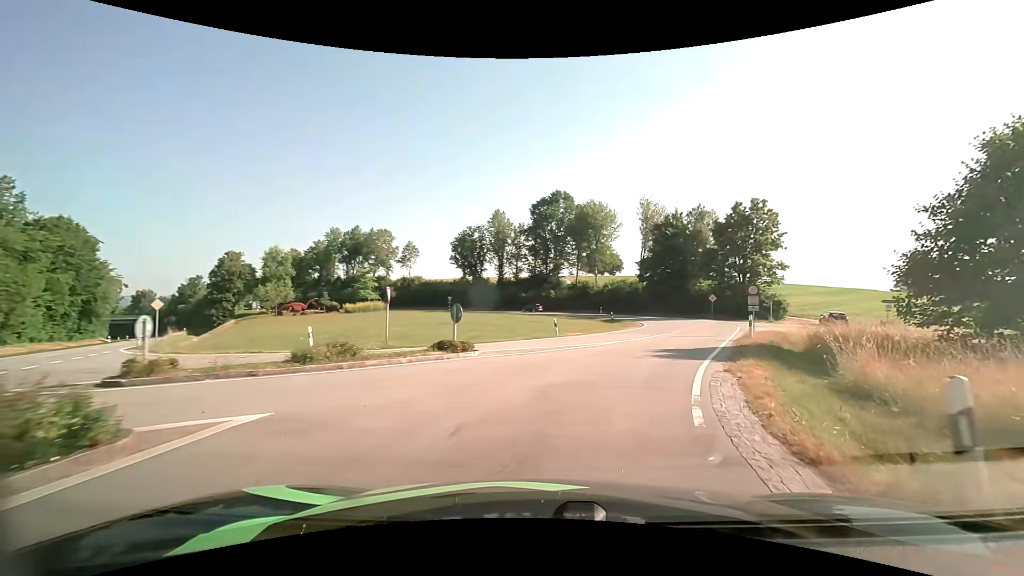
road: tertiary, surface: asphalt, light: Day
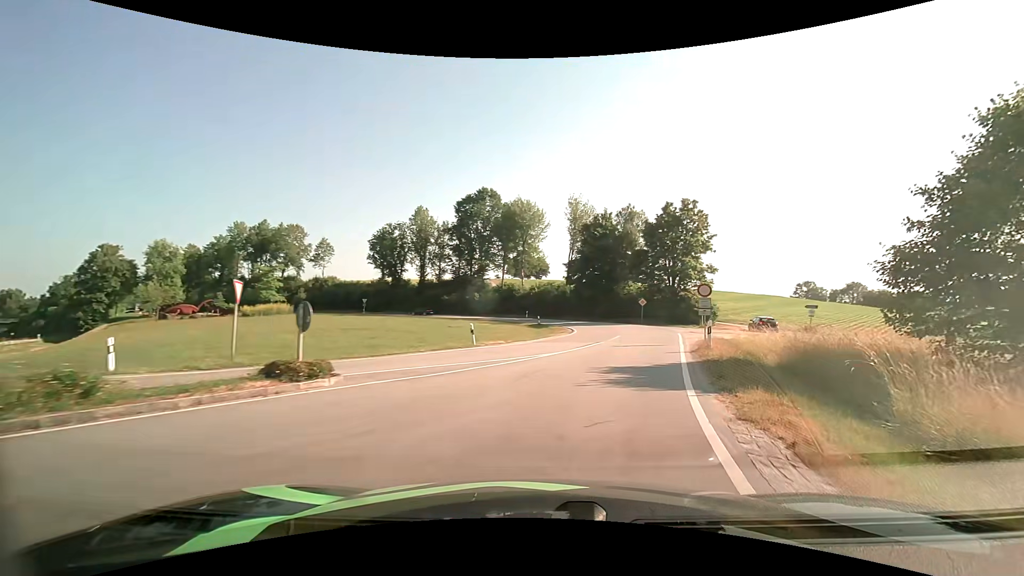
(+0.4, +5.4) m; +8°
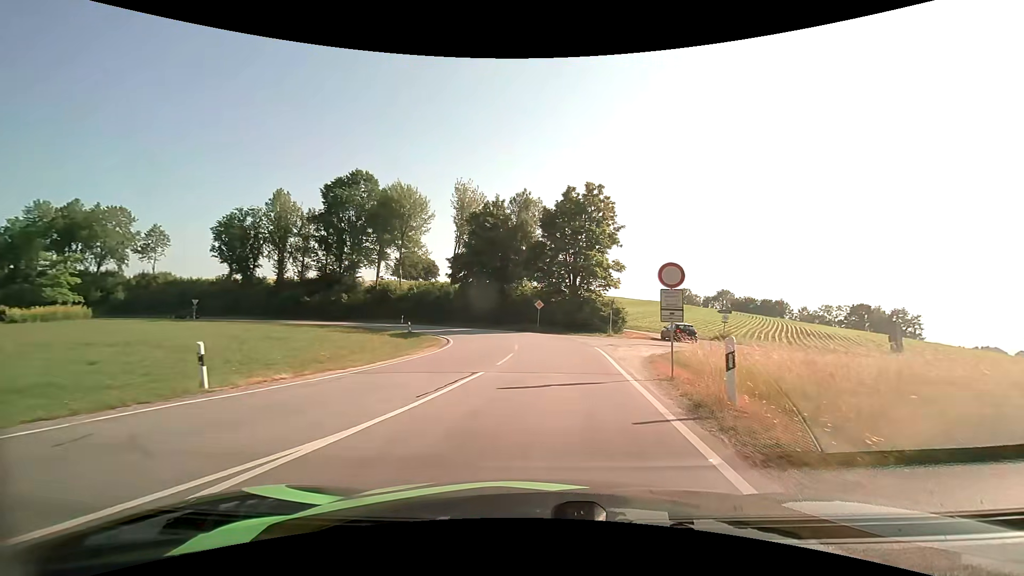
(+1.4, +11.4) m; +13°
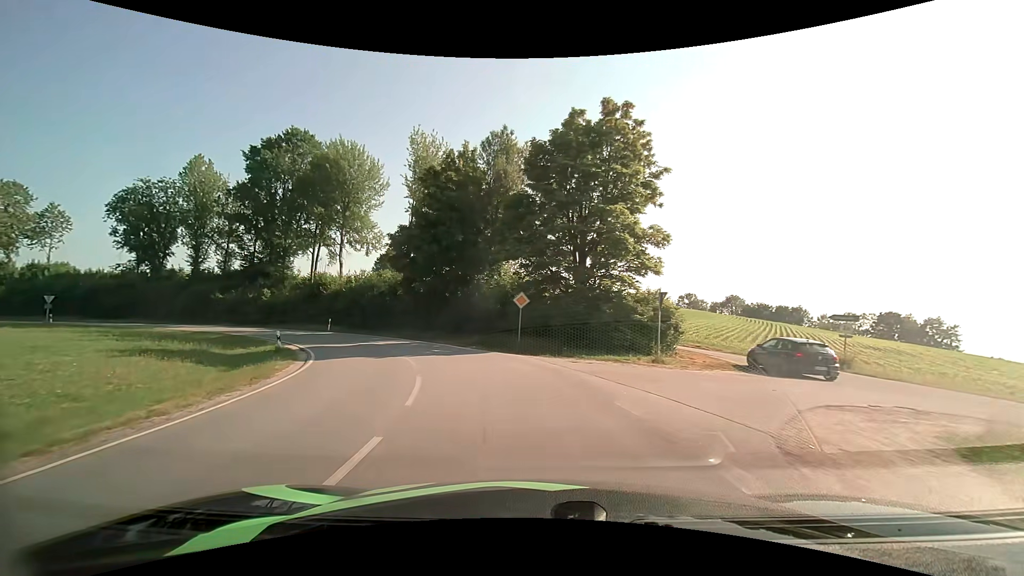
(+0.8, +18.8) m; +1°
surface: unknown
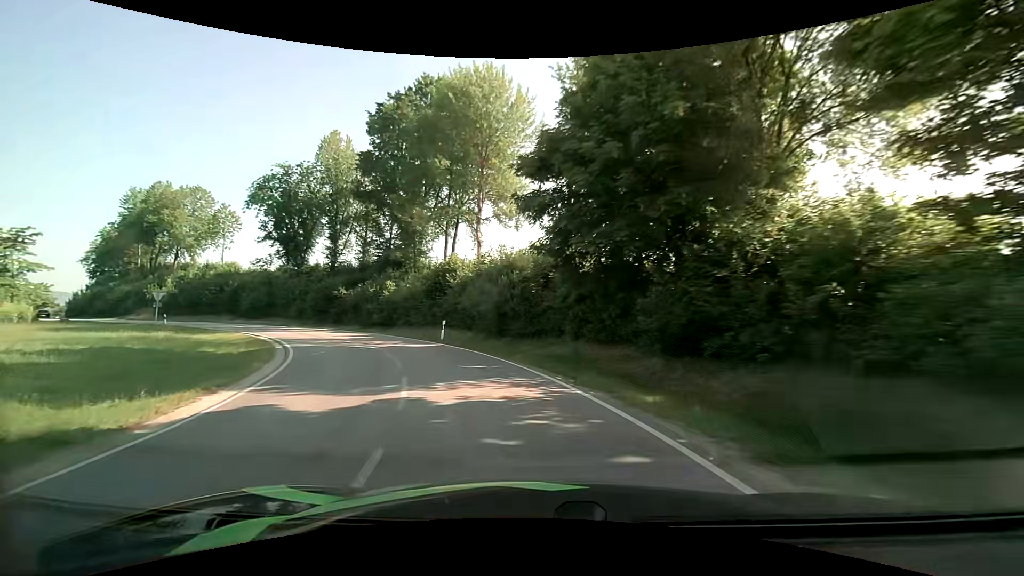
(-3.1, +19.1) m; -20°
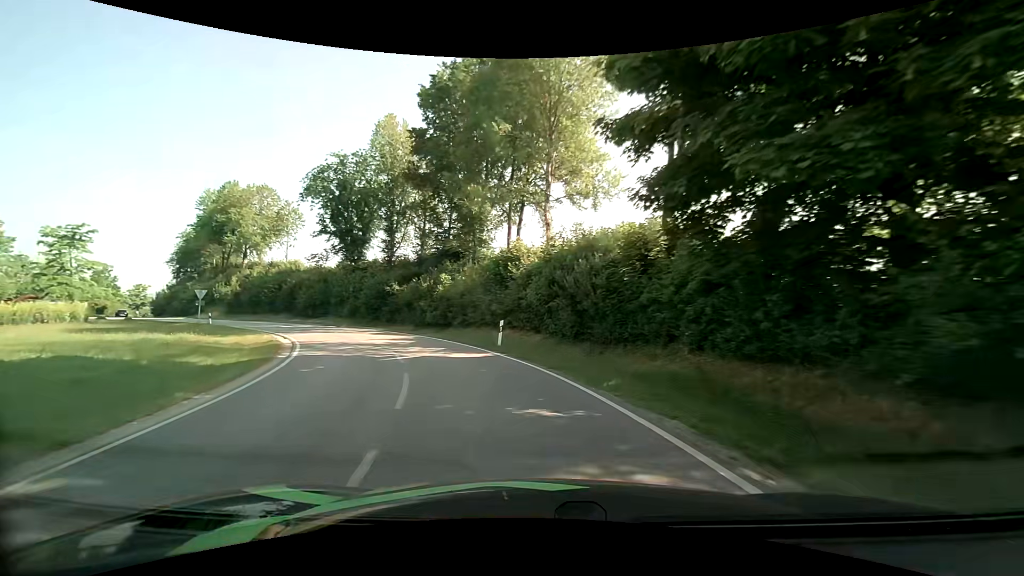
(-0.5, +6.6) m; -8°
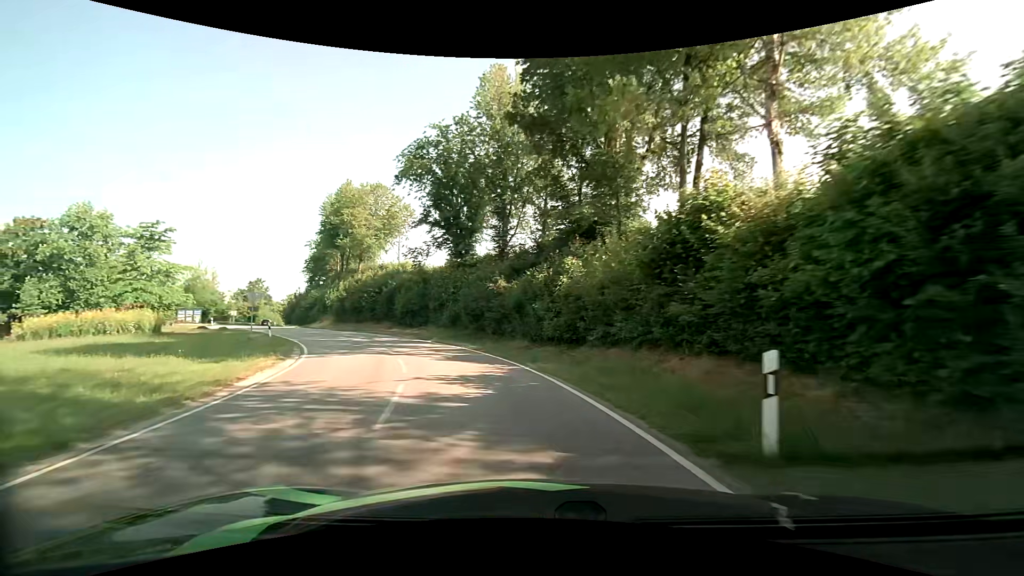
(-1.9, +13.6) m; -15°
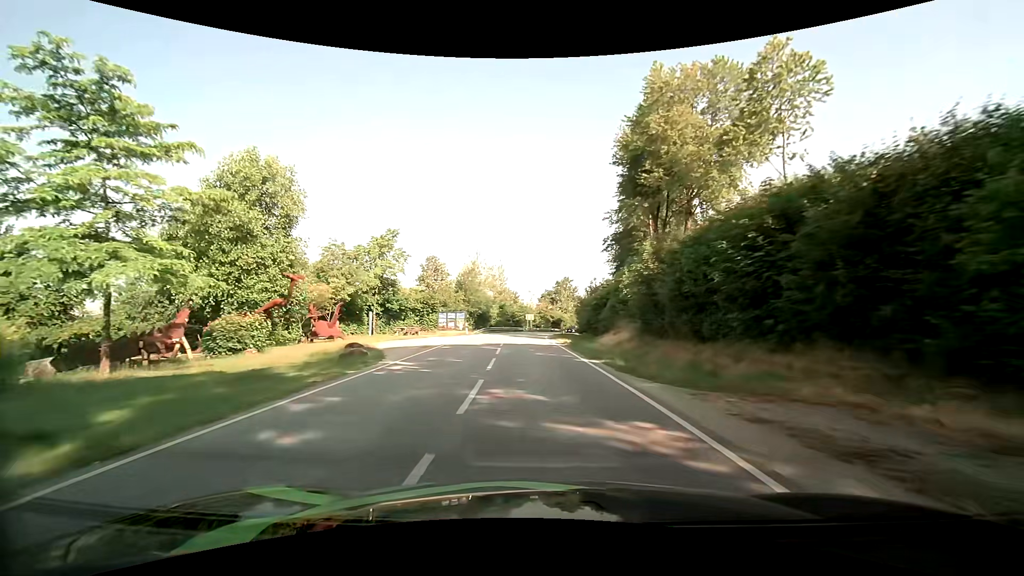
(-12.0, +34.3) m; -37°
(0, +10) (0, +20) (-1, +30) (-1, +40) (-1, +50) (0, +60) (+1, +70) (+2, +80) (+5, +89) (+8, +99) m
